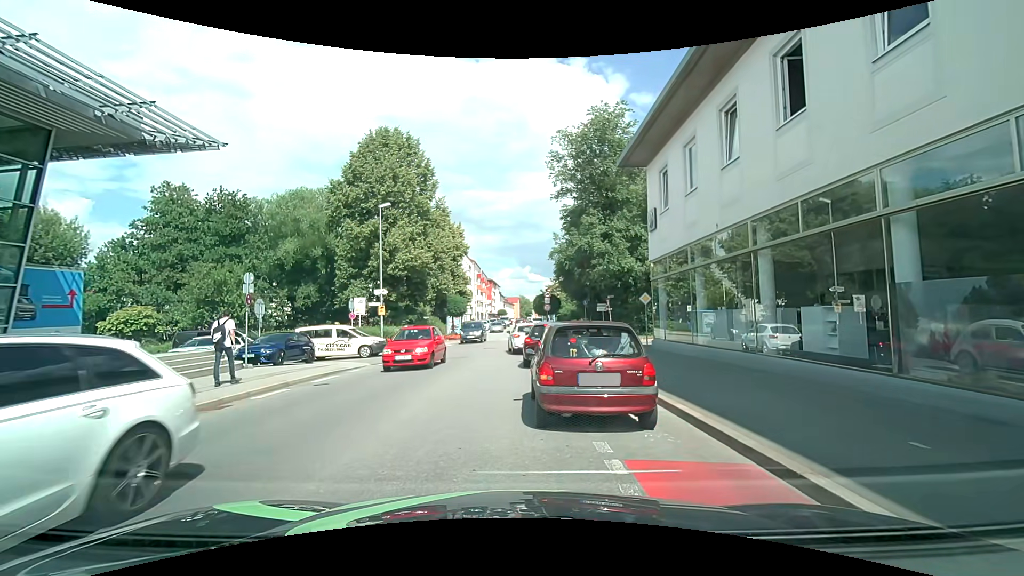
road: tertiary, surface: asphalt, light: Day
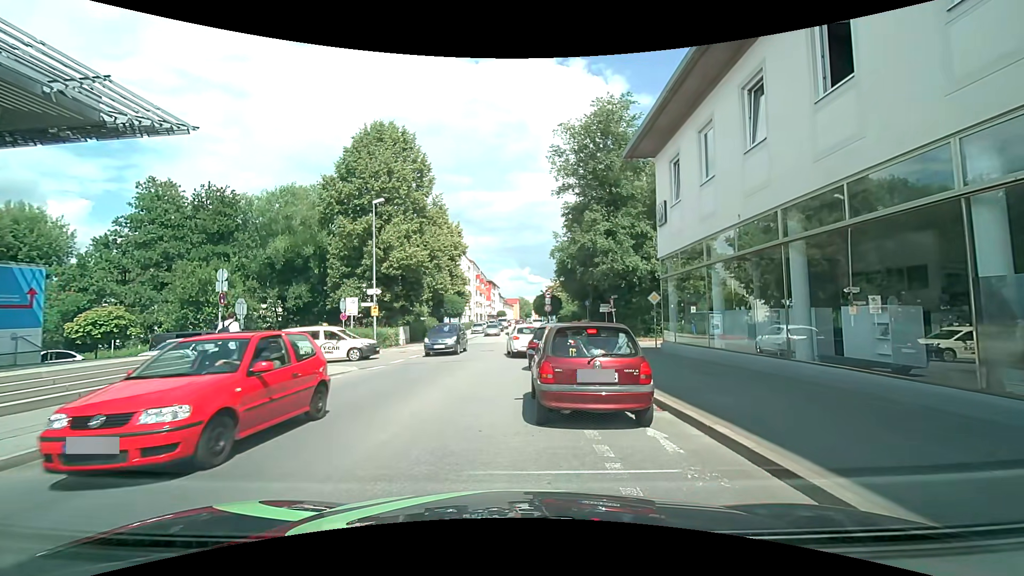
(0.0, +1.6) m; 0°
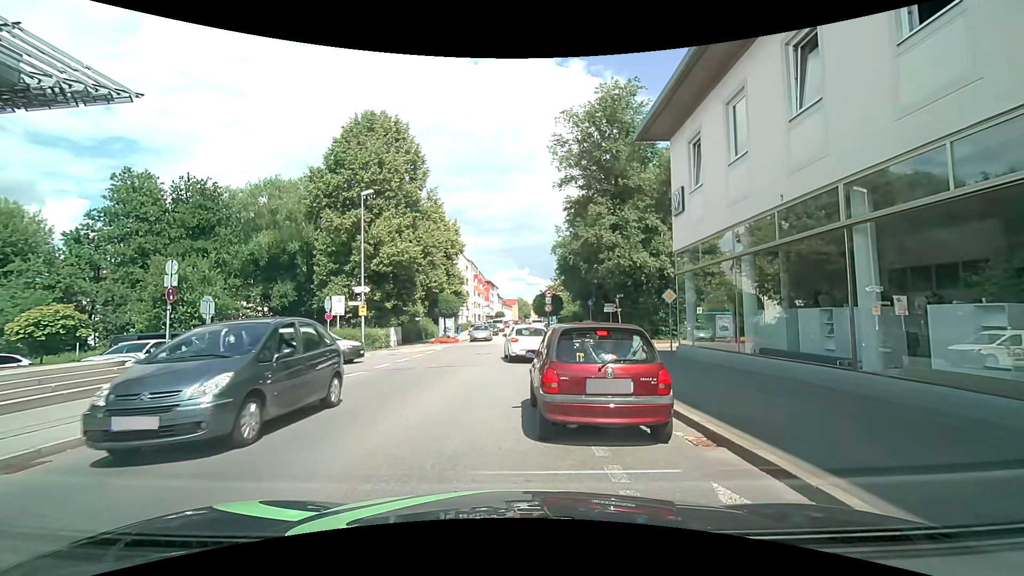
(0.0, +2.3) m; 0°
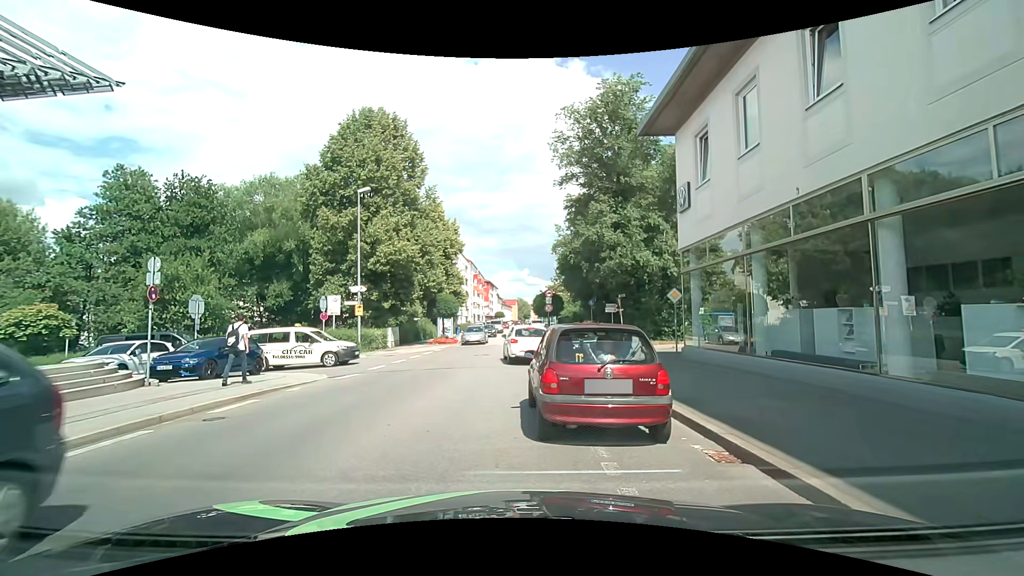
(0.0, +0.7) m; 0°
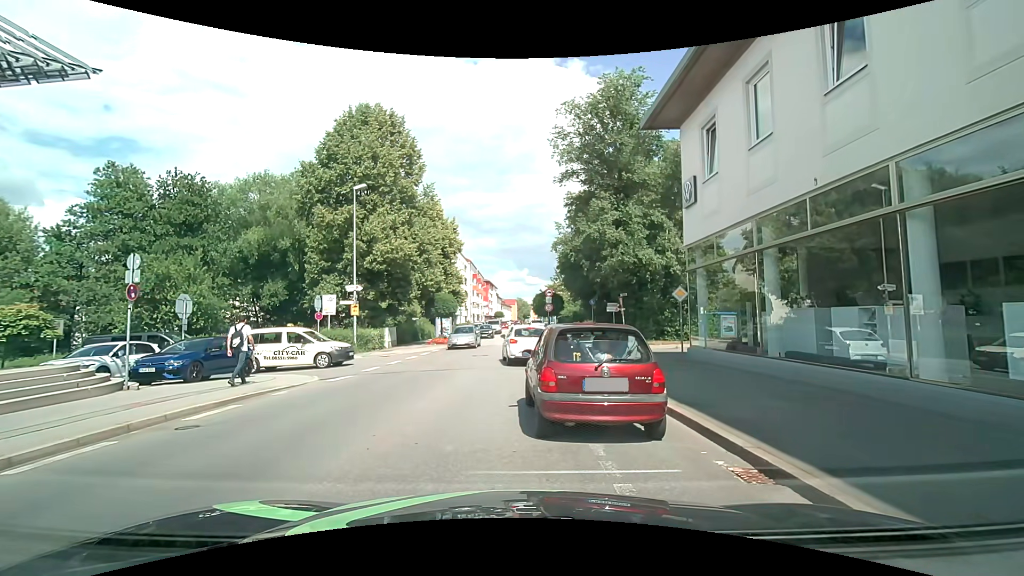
(0.0, +0.7) m; 0°
